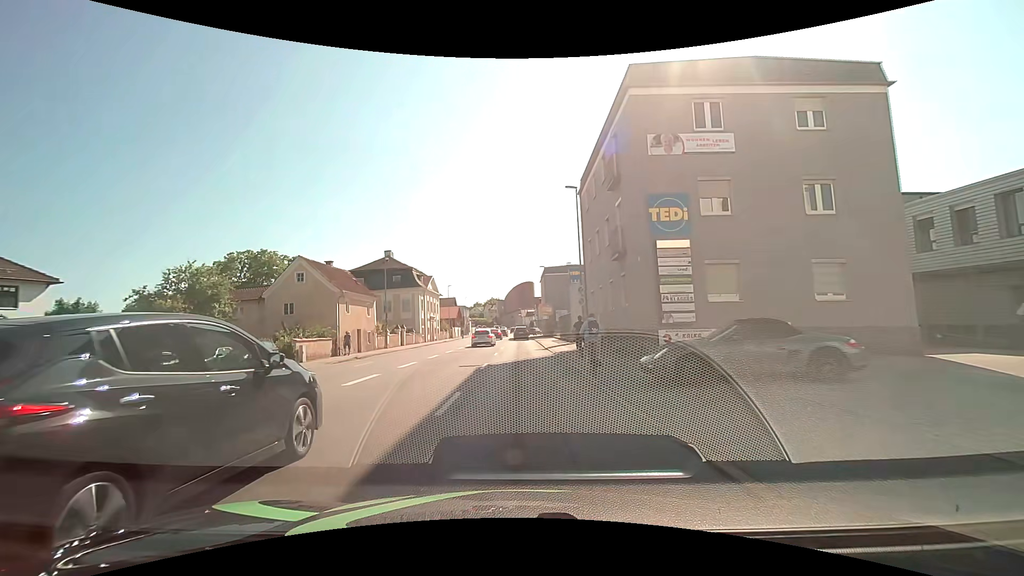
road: tertiary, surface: asphalt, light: Day
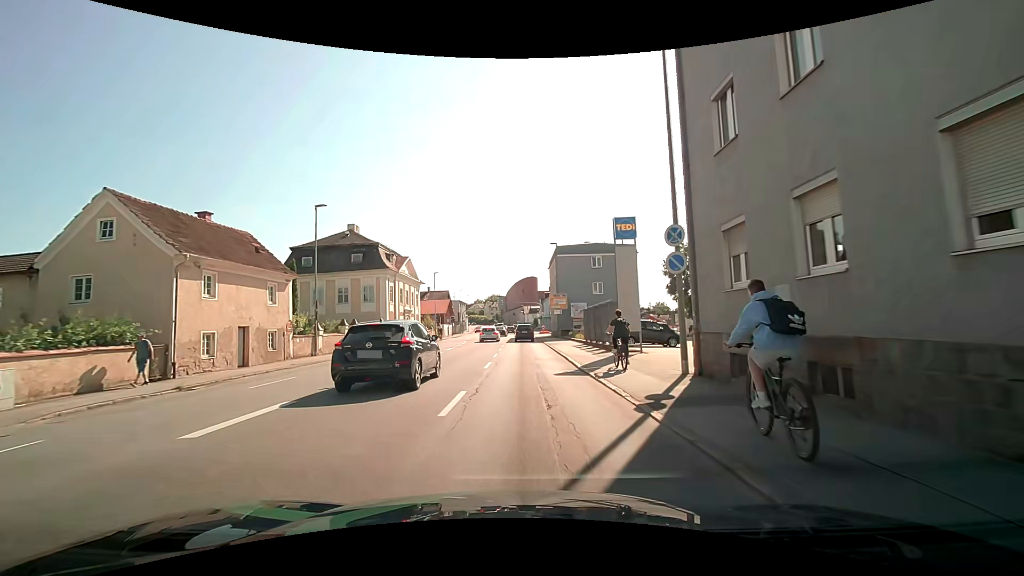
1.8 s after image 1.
(+0.1, +18.2) m; 0°
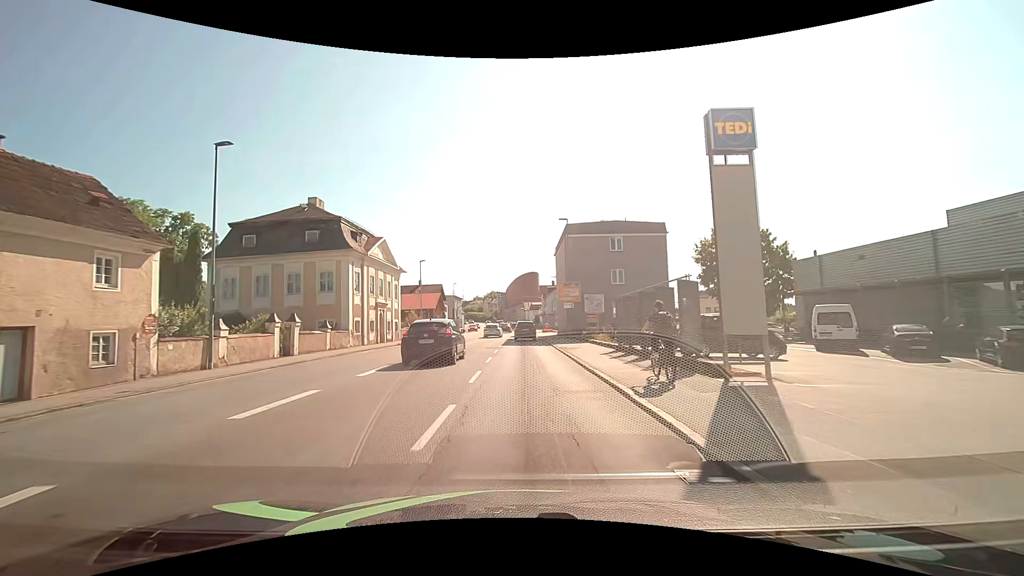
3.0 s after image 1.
(+0.1, +11.1) m; 0°
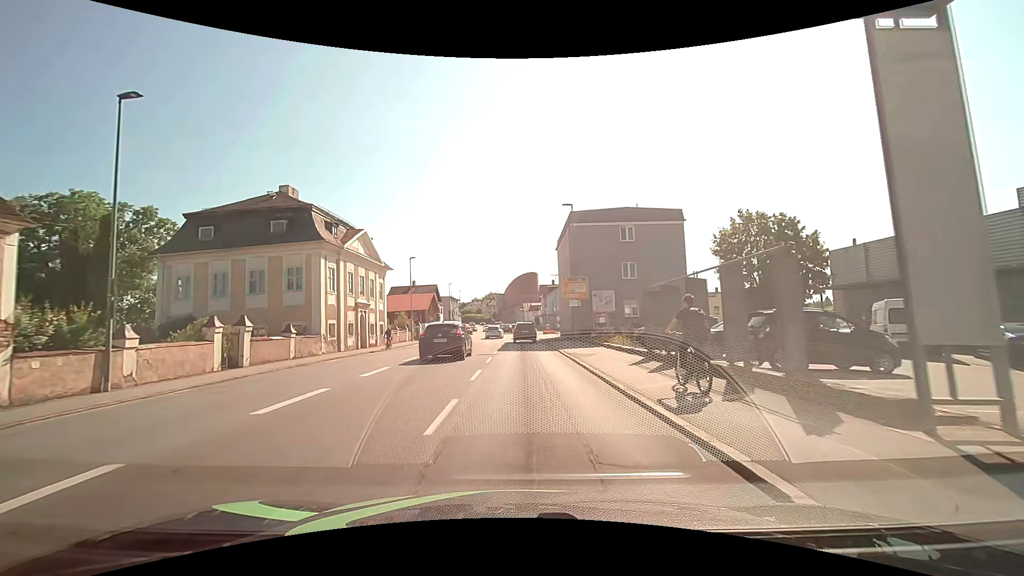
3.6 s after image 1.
(0.0, +5.3) m; 0°
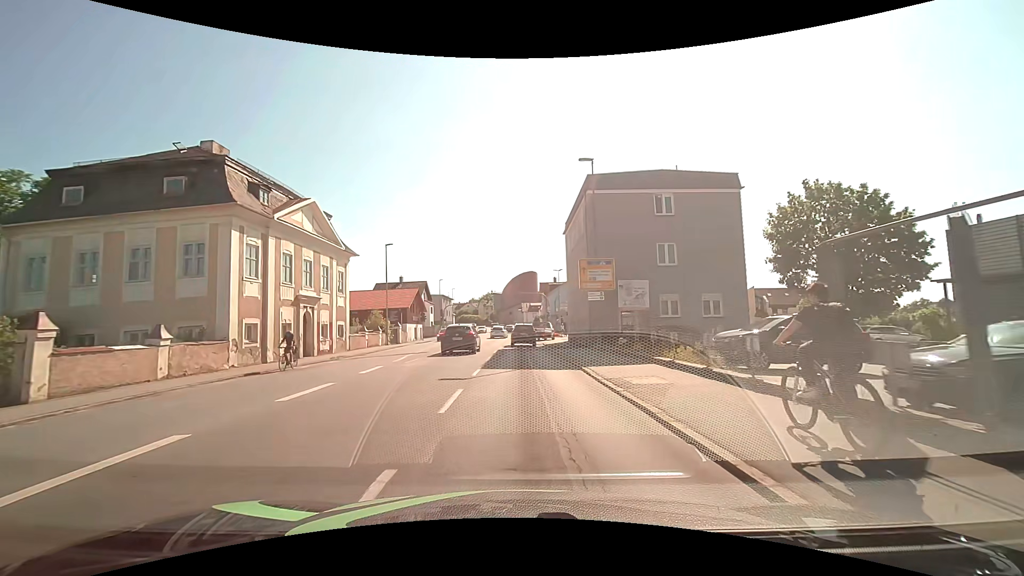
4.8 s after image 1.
(0.0, +10.5) m; 0°
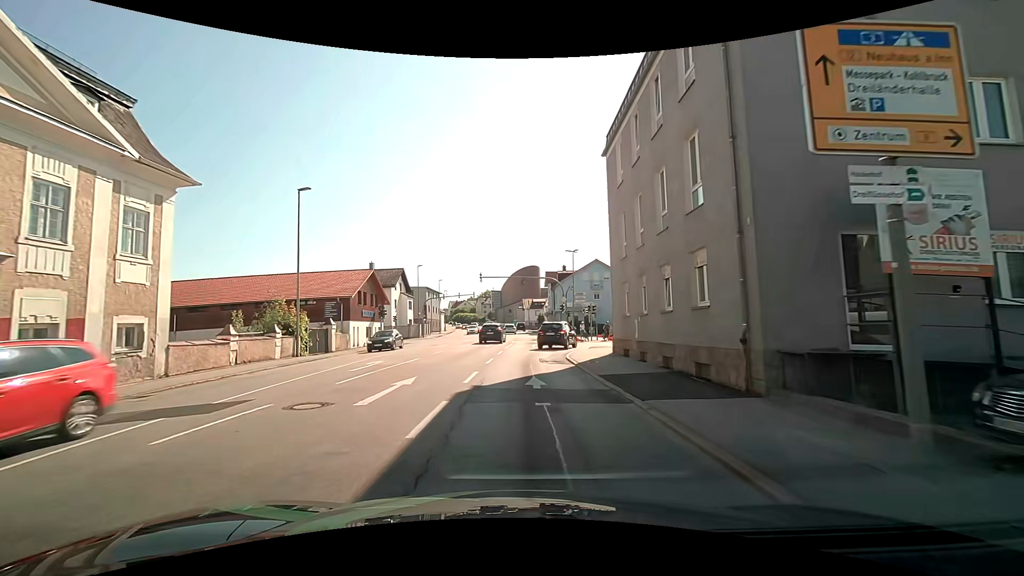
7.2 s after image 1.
(-0.1, +20.1) m; -1°
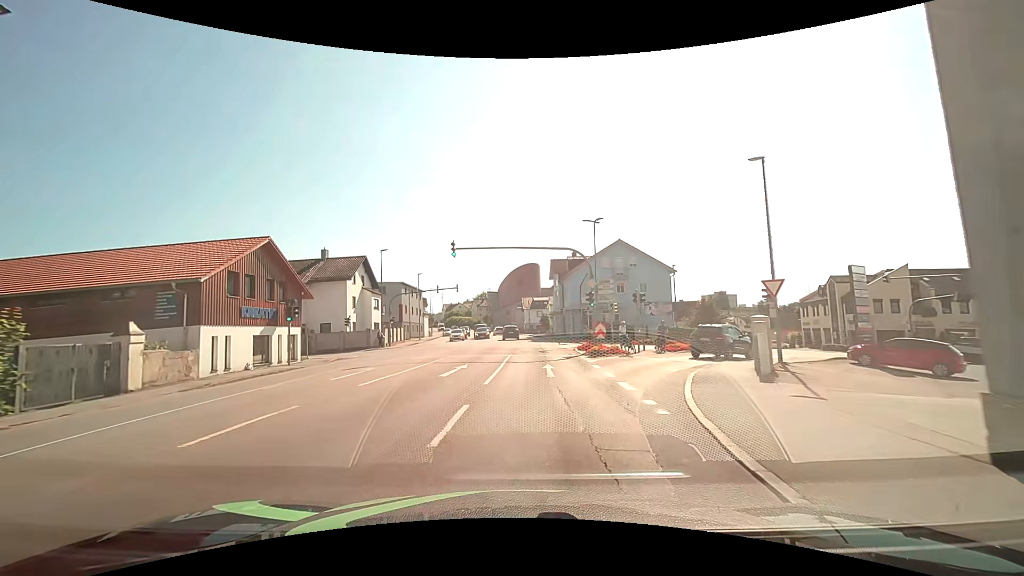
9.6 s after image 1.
(+0.1, +18.3) m; +1°
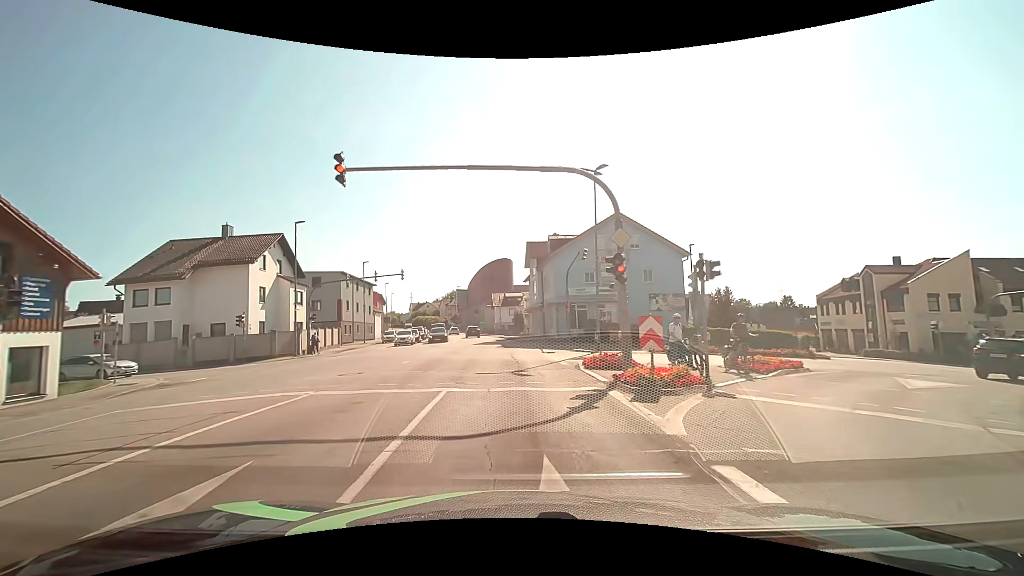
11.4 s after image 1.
(+0.3, +13.7) m; +3°
(0, +10) (0, +20) (0, +30) (-1, +40) (-2, +50) (-3, +60) (-5, +70) (-6, +80) (-8, +89) (-10, +99) m
